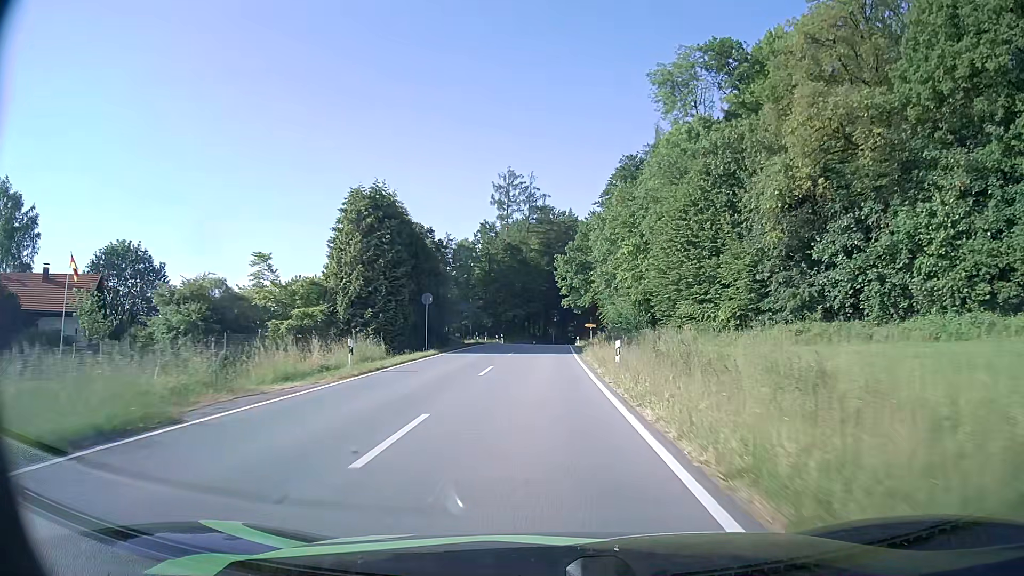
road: tertiary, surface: asphalt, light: Day
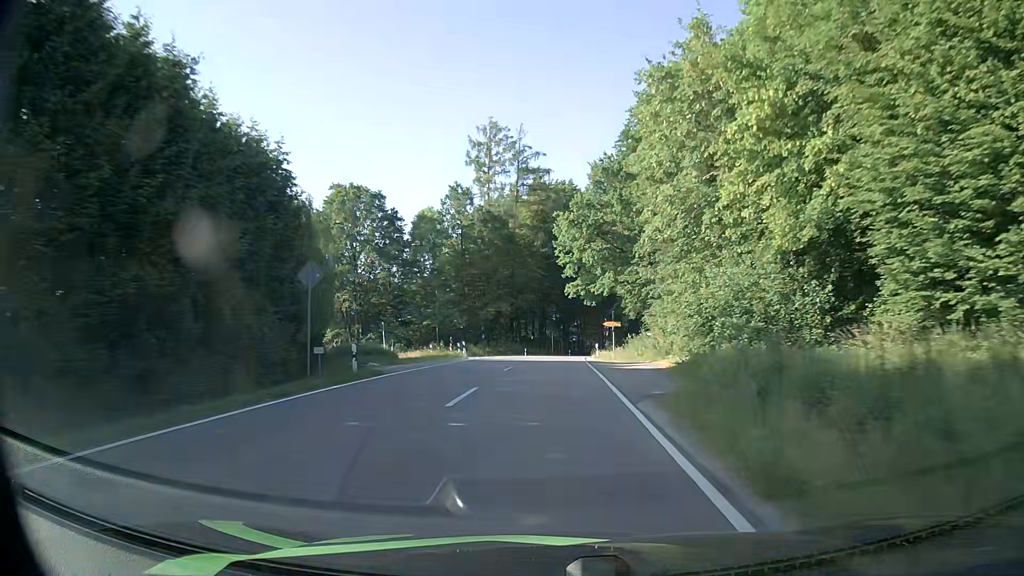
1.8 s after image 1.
(0.0, +32.3) m; 0°
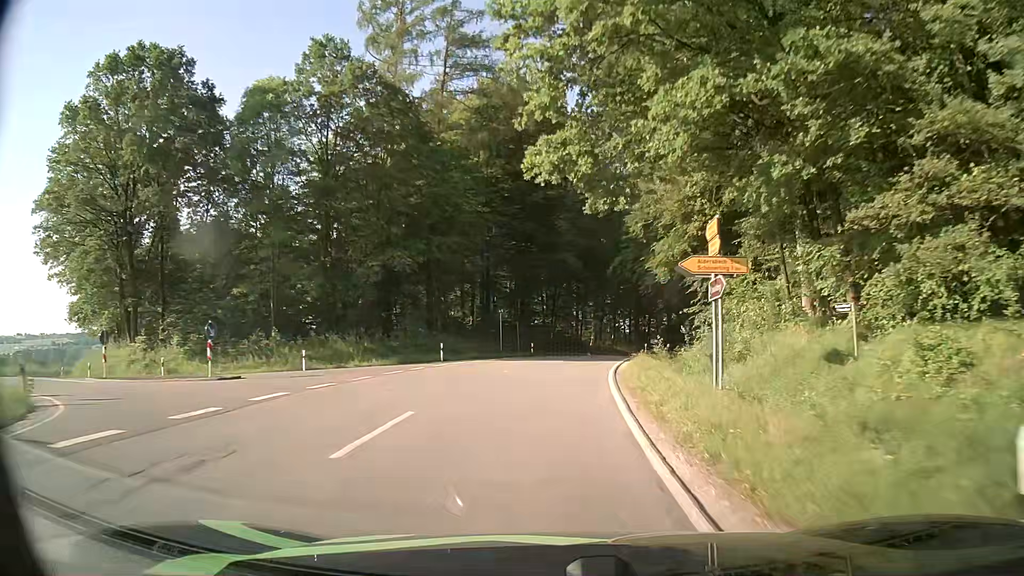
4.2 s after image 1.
(+0.9, +41.0) m; +3°
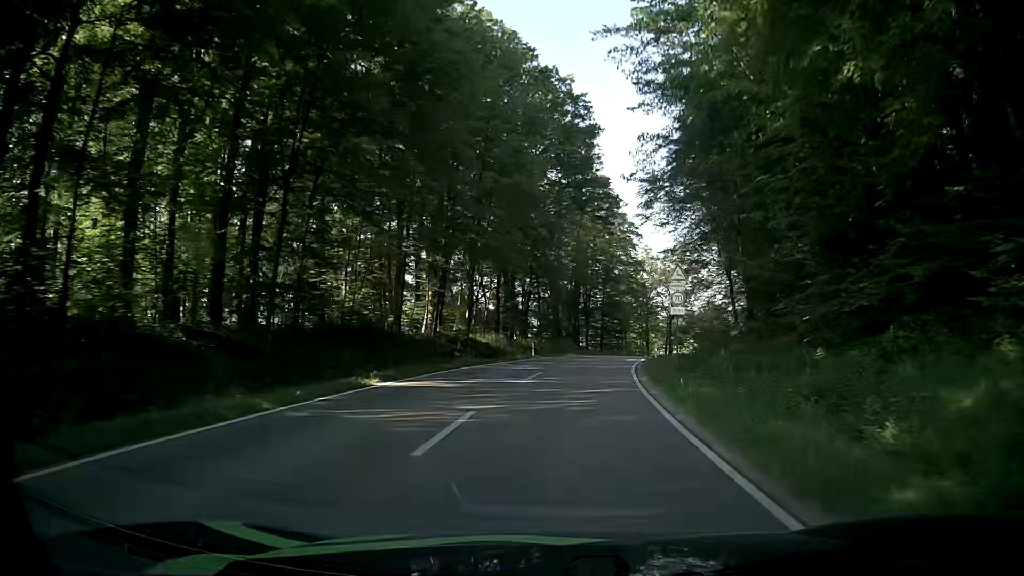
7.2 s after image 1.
(+4.1, +49.4) m; +12°
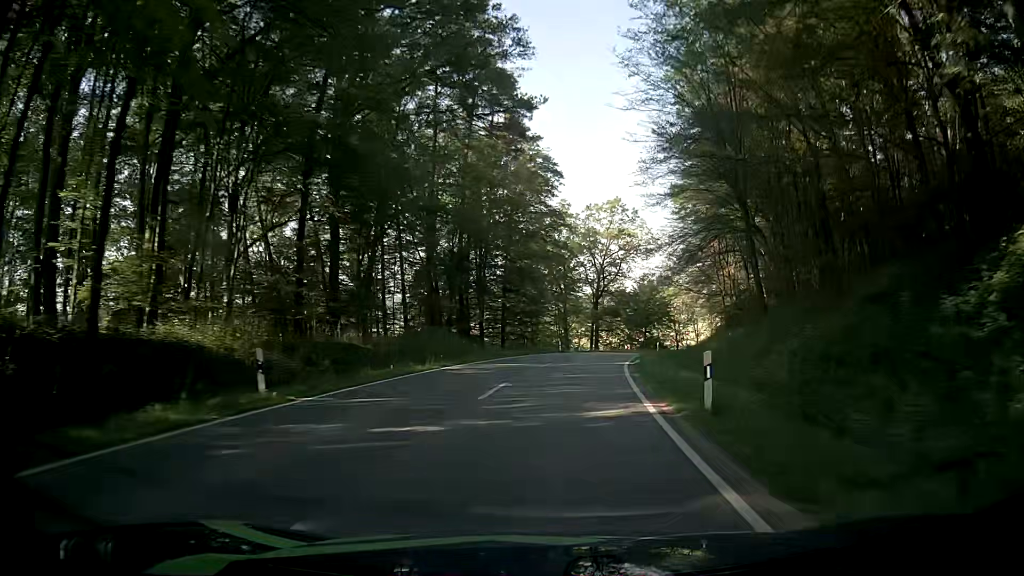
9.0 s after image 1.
(+2.4, +30.7) m; +8°
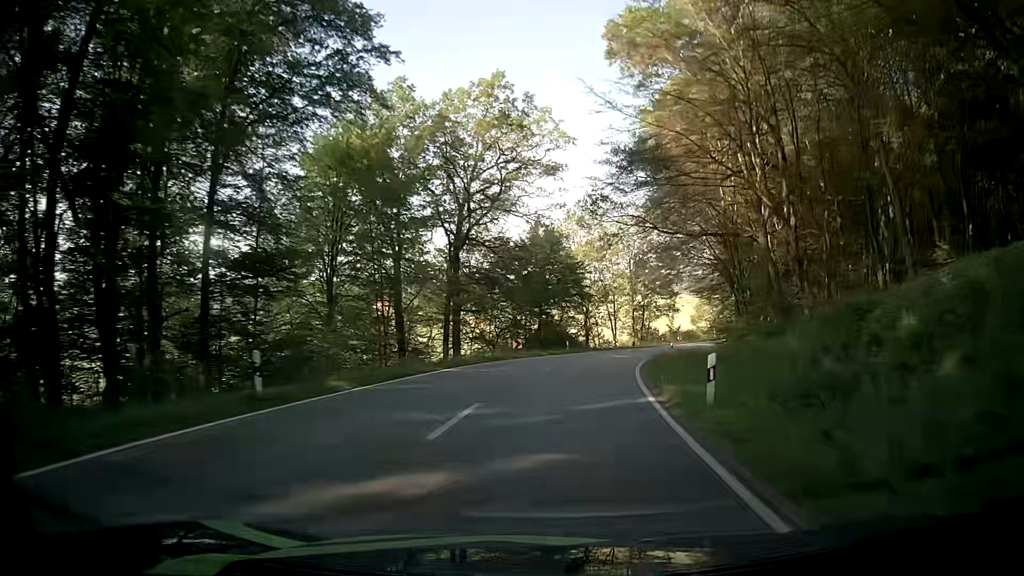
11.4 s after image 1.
(+3.1, +41.6) m; +10°
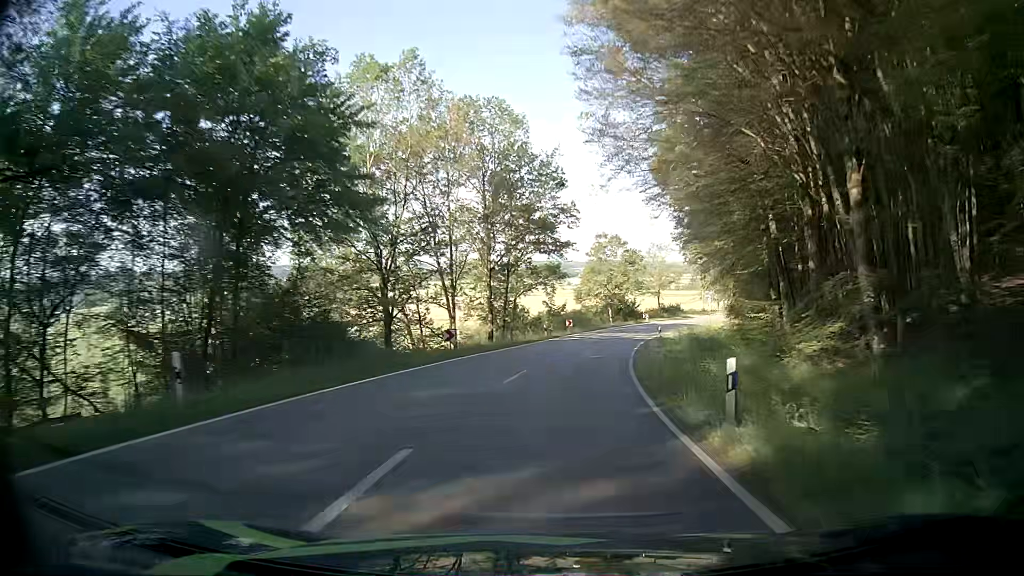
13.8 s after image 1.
(+4.8, +41.9) m; +13°
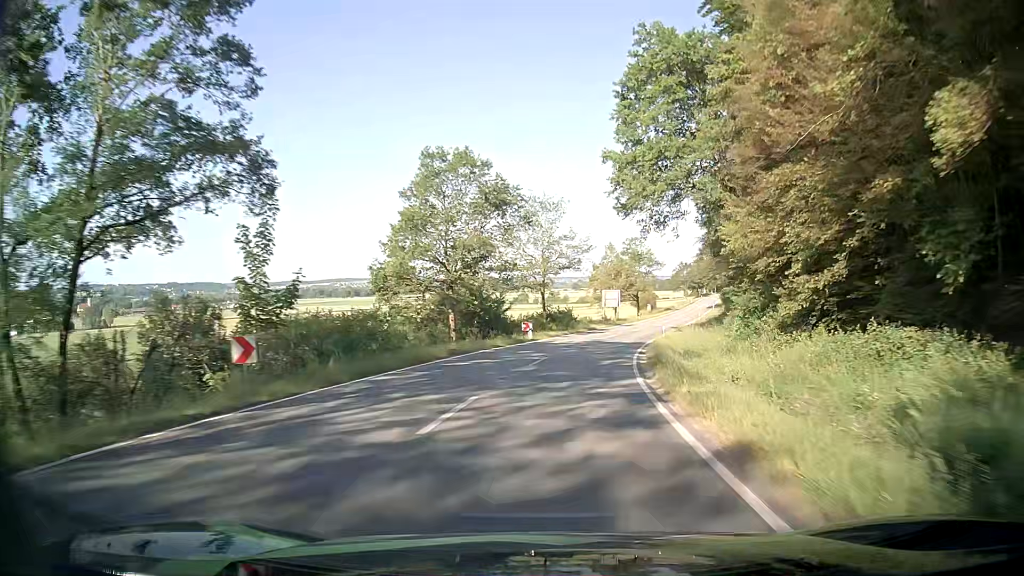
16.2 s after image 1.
(+5.0, +44.4) m; +13°
(0, +10) (+1, +20) (+2, +30) (+4, +40) (+7, +49) (+9, +59) (+12, +69) (+15, +78) (+18, +88) (+21, +97) m
